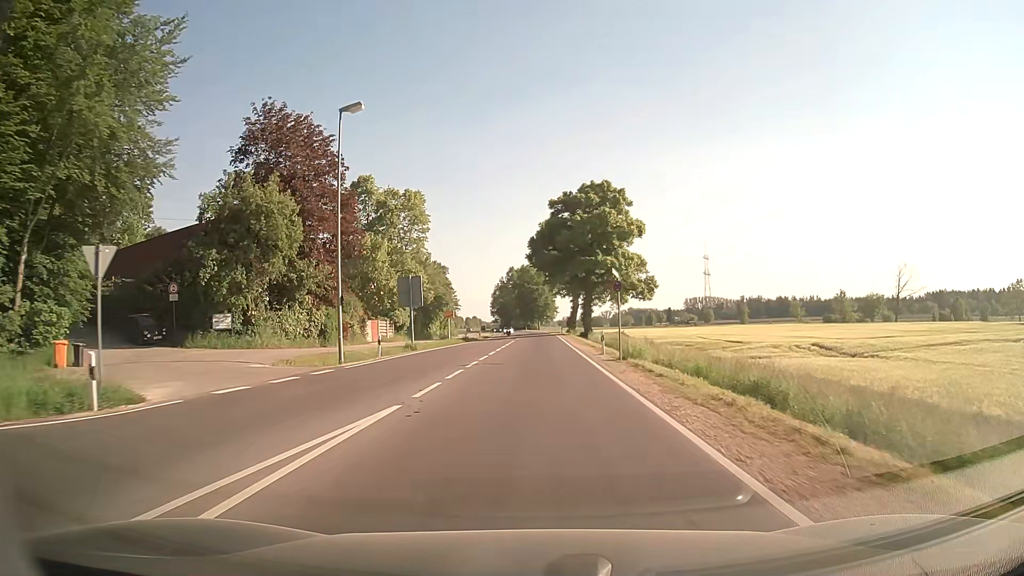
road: secondary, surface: asphalt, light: Day
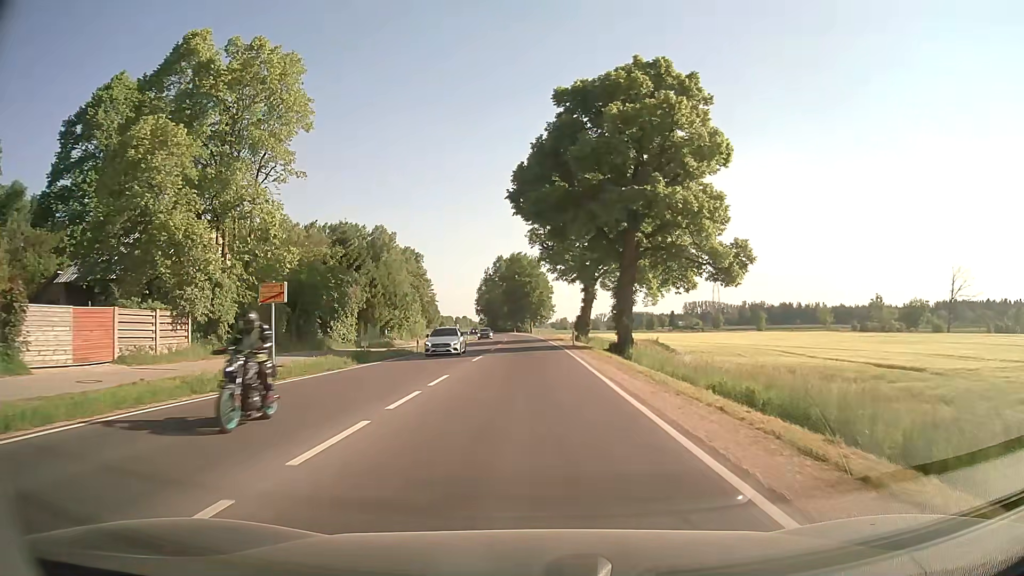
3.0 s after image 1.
(+0.2, +37.7) m; 0°
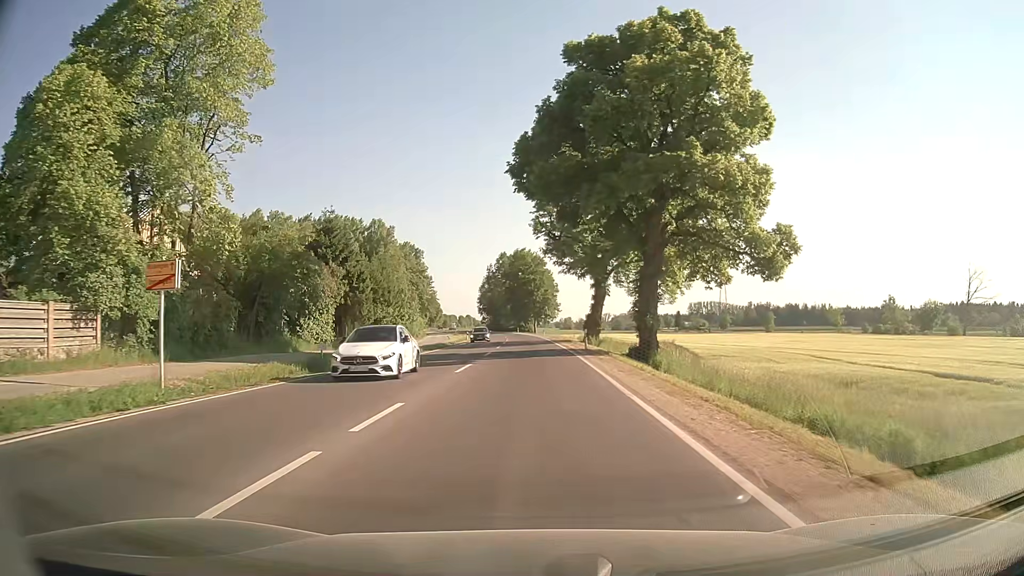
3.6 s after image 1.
(0.0, +6.8) m; 0°
(0, +10) (0, +20) (0, +30) (0, +40) (0, +50) (0, +60) (-1, +70) (-1, +80) (-2, +90) (-2, +100) m
